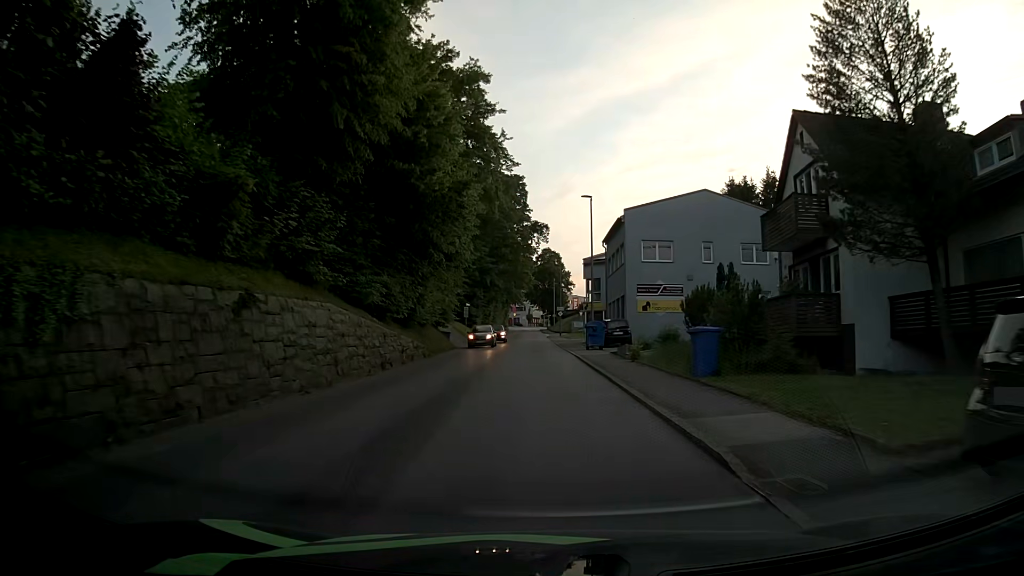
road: tertiary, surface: asphalt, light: Day
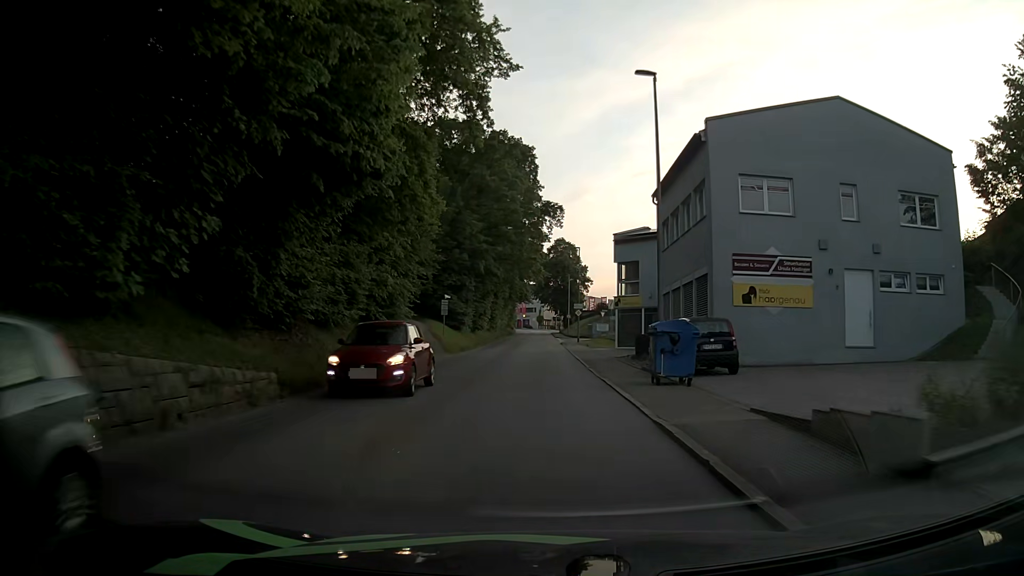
(-0.3, +19.2) m; -1°
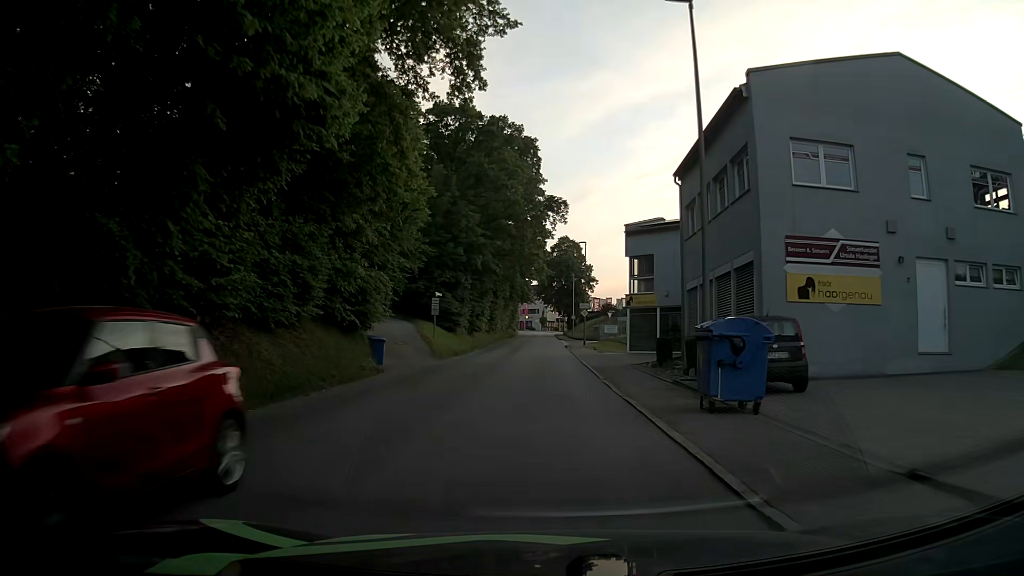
(0.0, +4.8) m; 0°
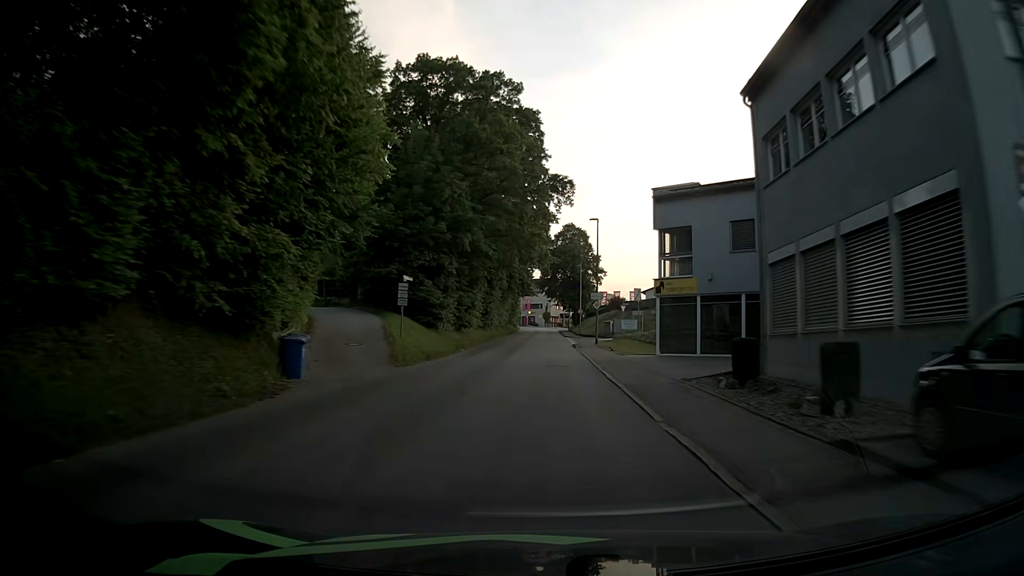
(0.0, +9.5) m; 0°
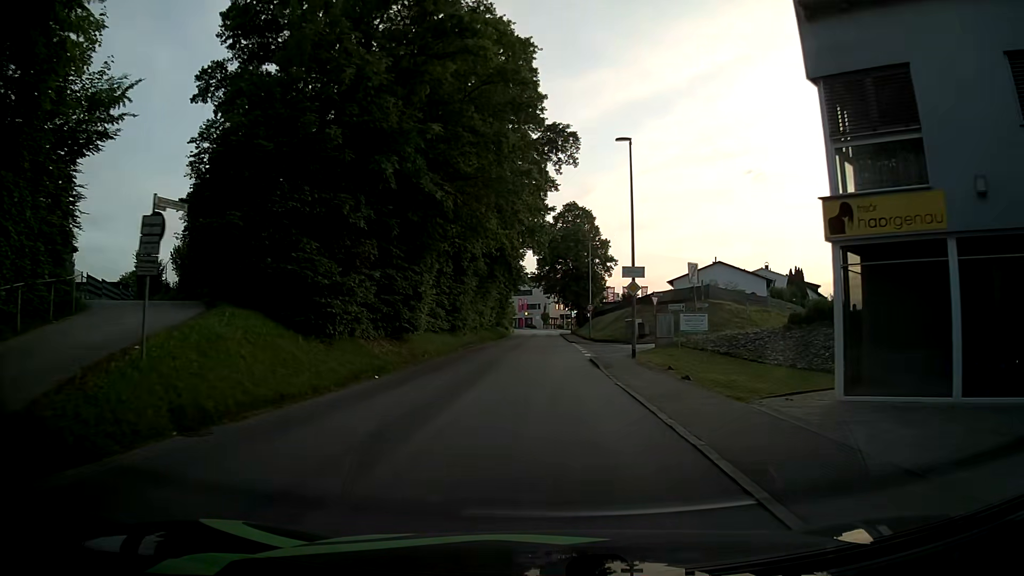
(+0.2, +19.3) m; 0°
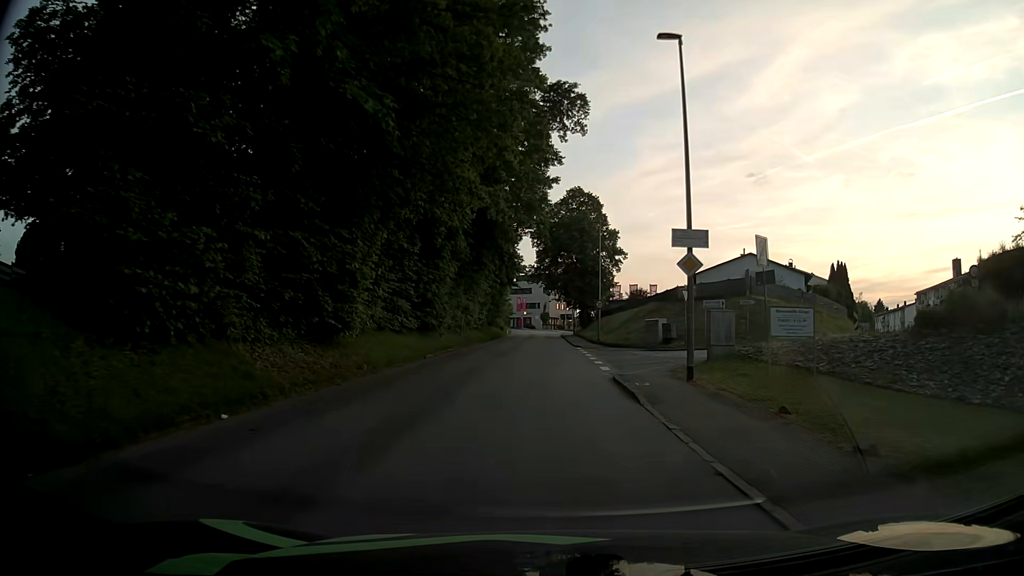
(0.0, +9.6) m; 0°
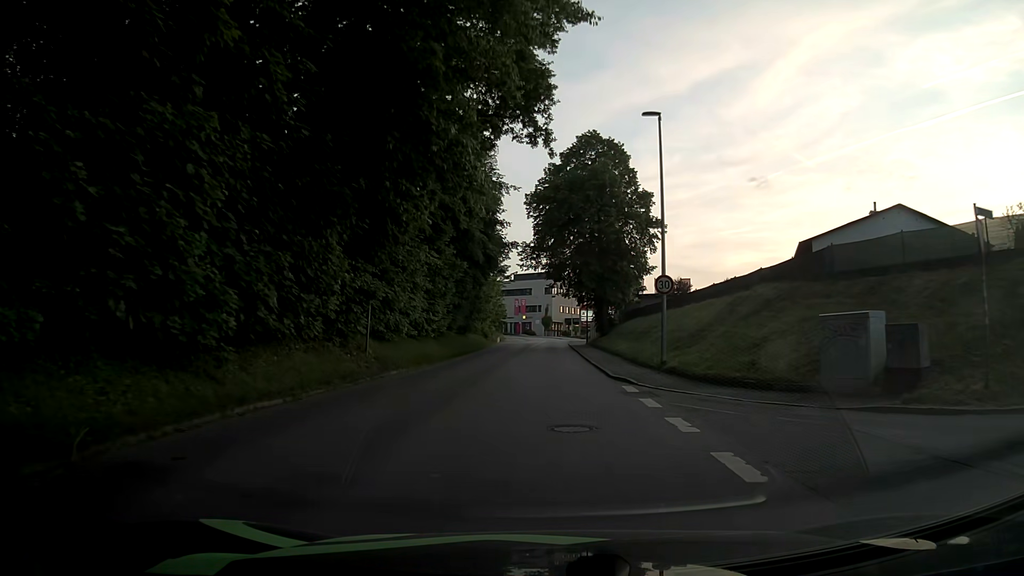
(-0.2, +23.8) m; -1°
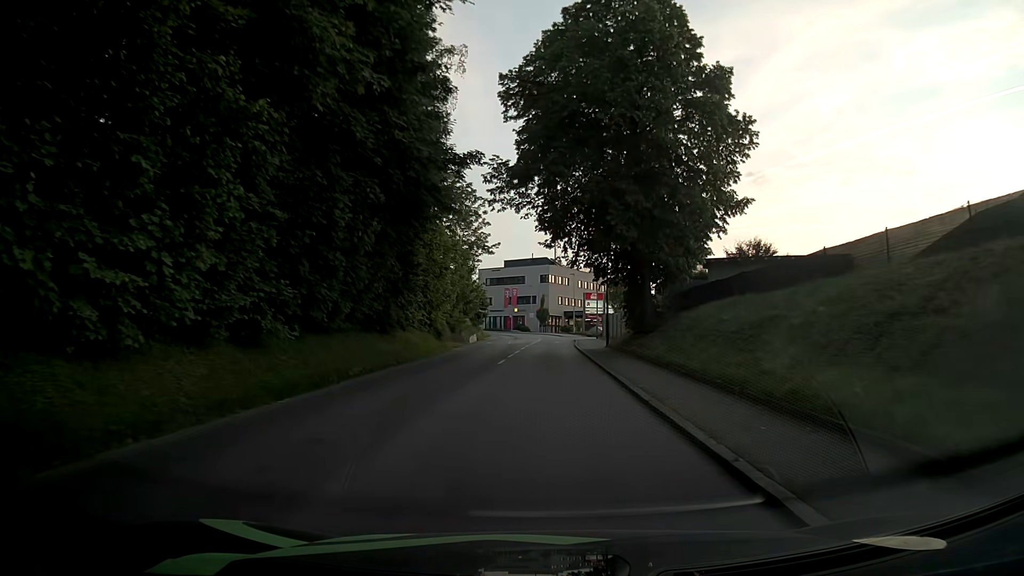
(+0.1, +24.0) m; 0°
(0, +10) (0, +20) (0, +30) (0, +40) (+1, +50) (+1, +60) (+1, +70) (+1, +80) (0, +90) (-1, +100) m
